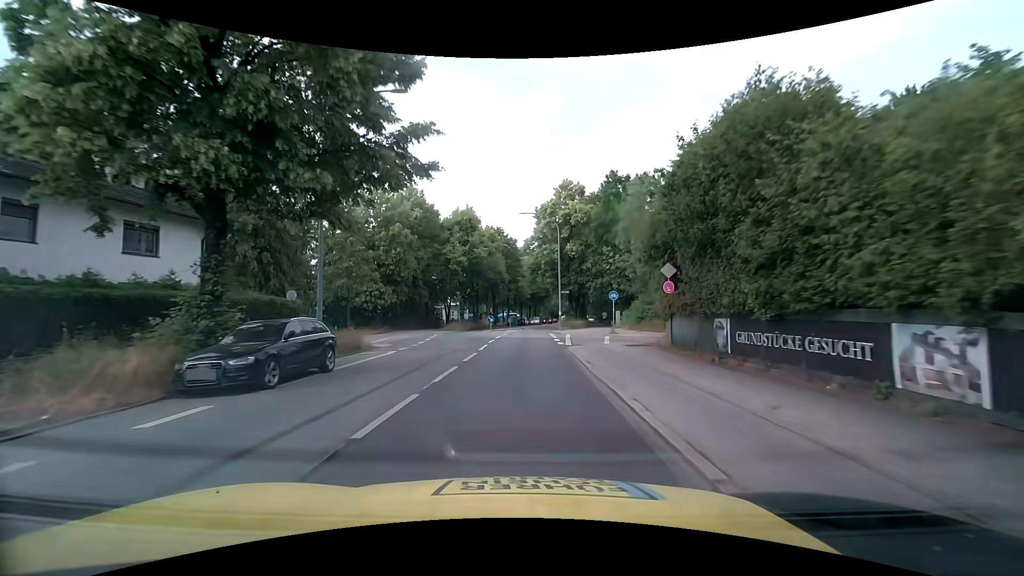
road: secondary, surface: asphalt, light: Day
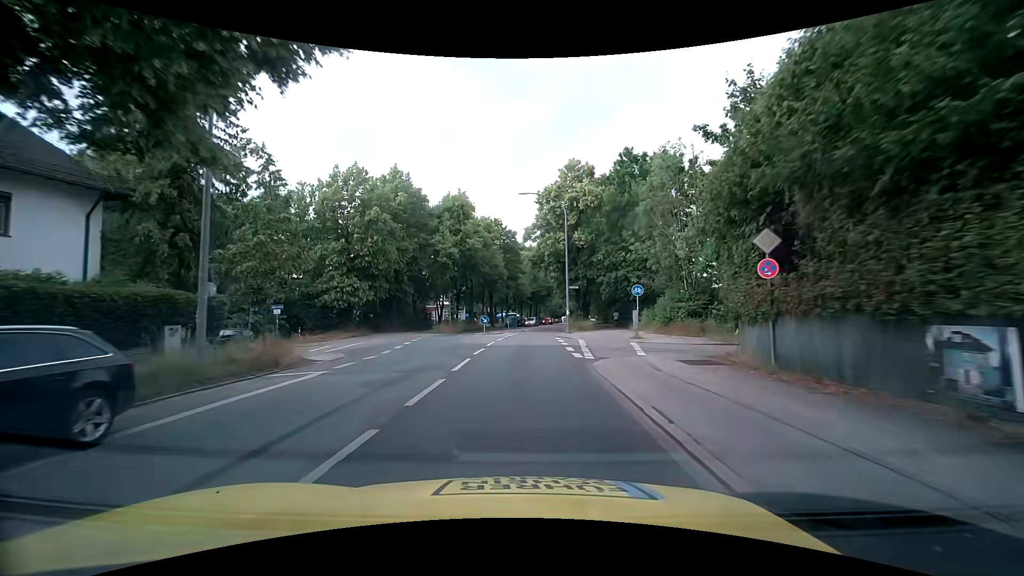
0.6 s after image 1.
(-0.1, +7.2) m; 0°
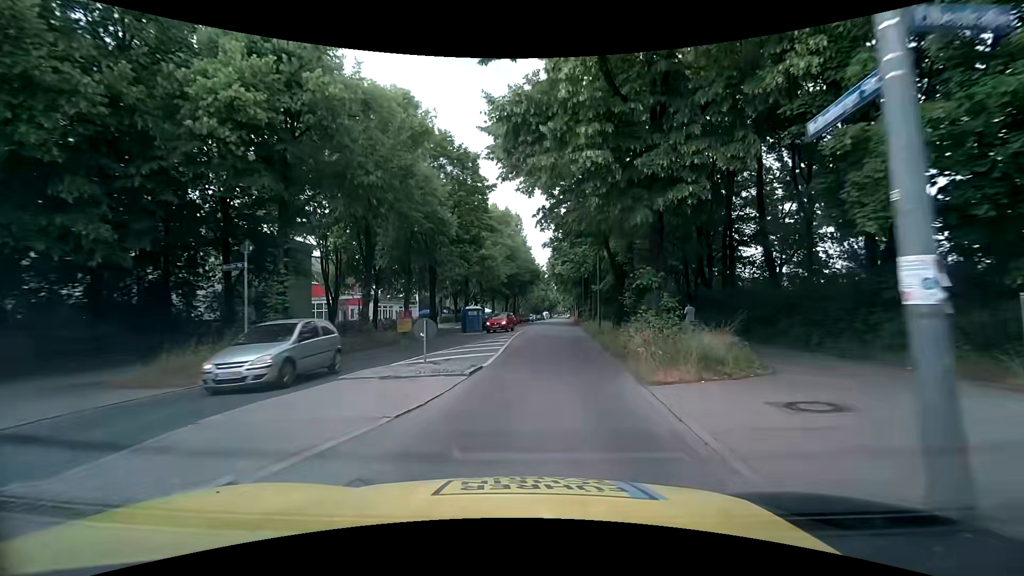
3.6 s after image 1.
(+0.4, +32.6) m; +2°
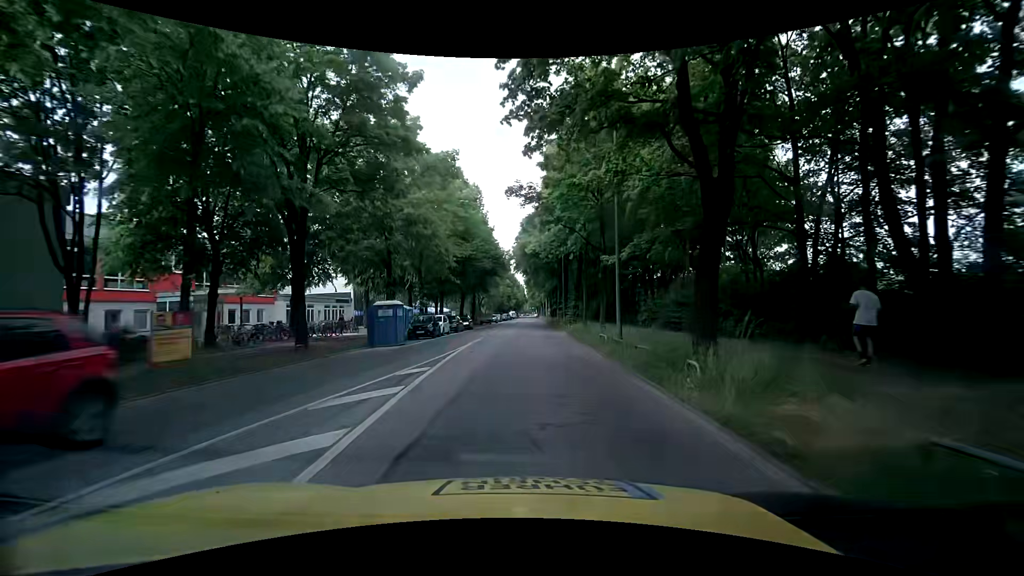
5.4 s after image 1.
(+0.6, +17.7) m; +4°
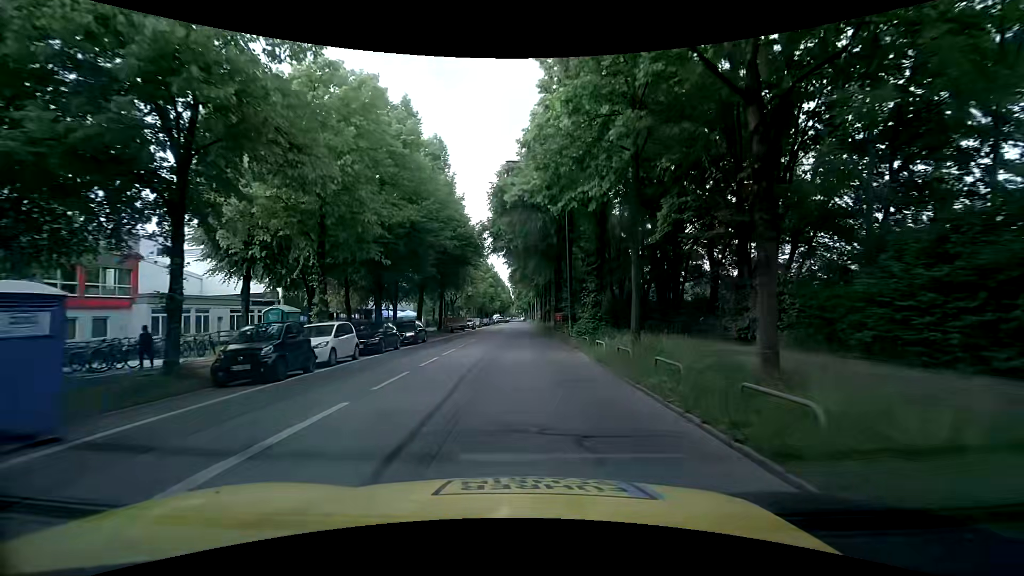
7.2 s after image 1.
(+0.4, +18.1) m; +2°
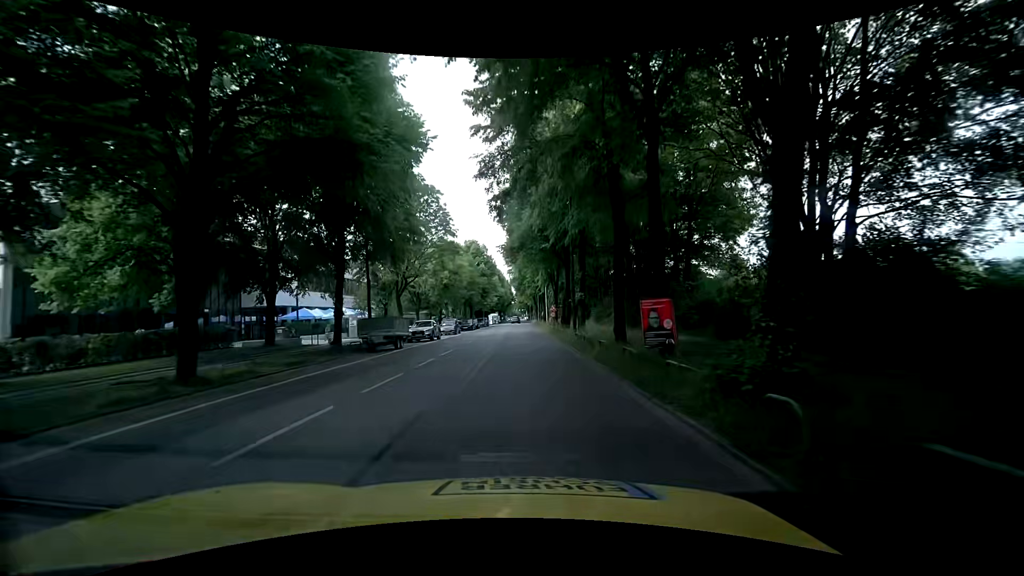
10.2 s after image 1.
(-0.3, +31.8) m; -1°
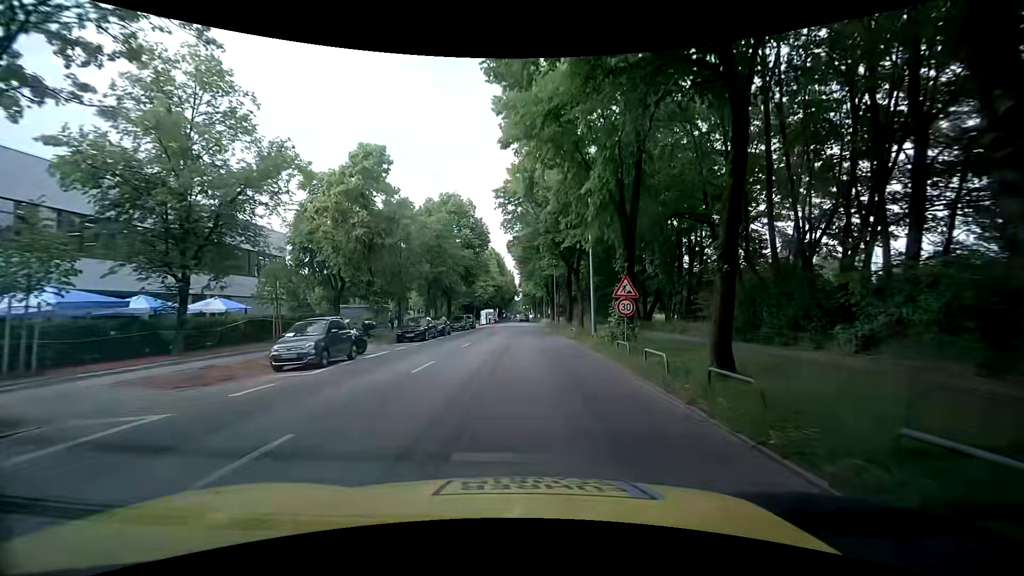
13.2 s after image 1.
(-0.1, +33.4) m; 0°
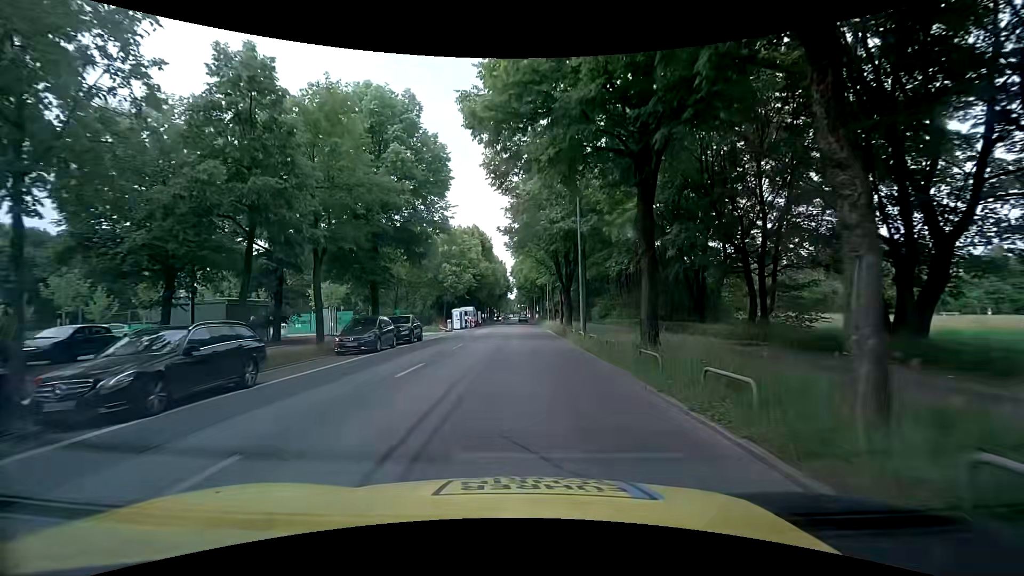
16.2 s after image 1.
(0.0, +27.7) m; +1°
(0, +10) (0, +20) (0, +30) (-1, +40) (-1, +50) (-1, +60) (-1, +70) (-1, +80) (-1, +90) (-1, +100) m
